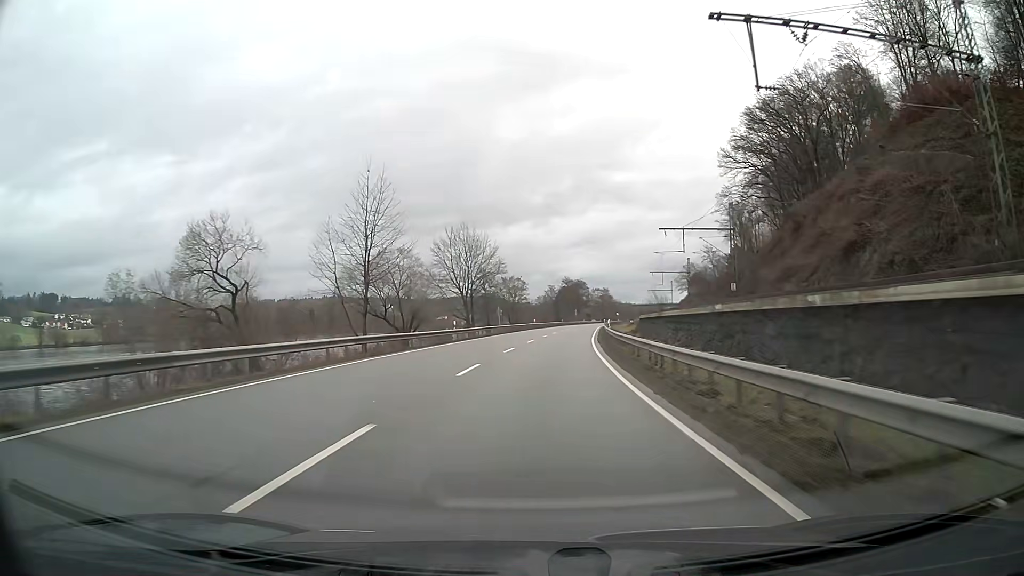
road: primary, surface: asphalt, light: Day
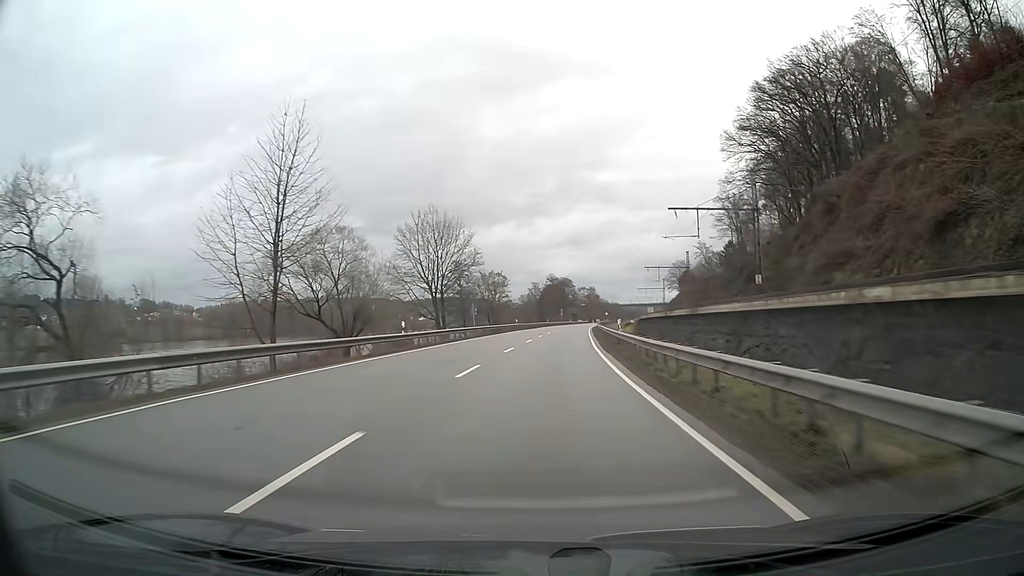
(+0.2, +12.5) m; +1°
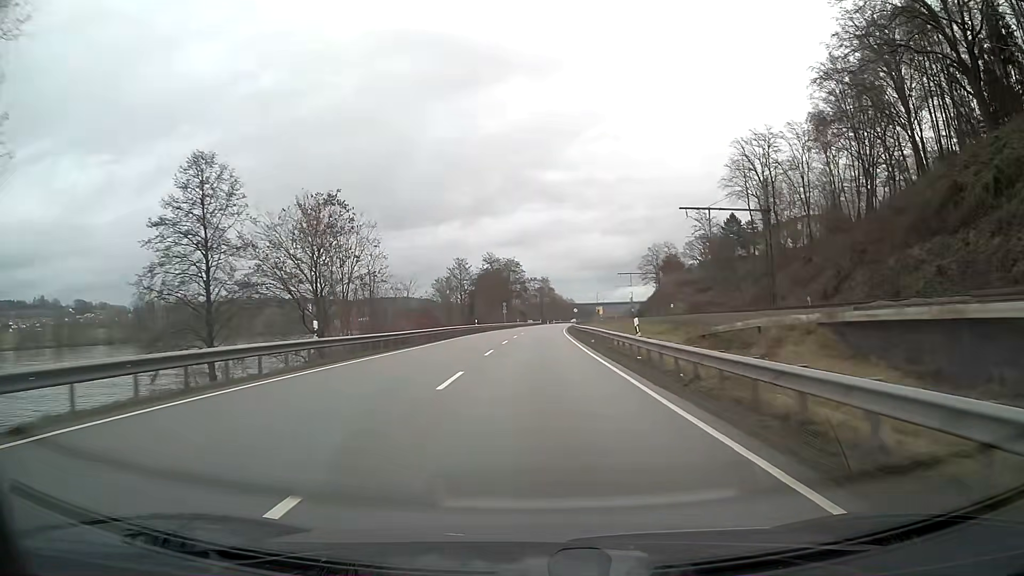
(+2.7, +62.5) m; +4°
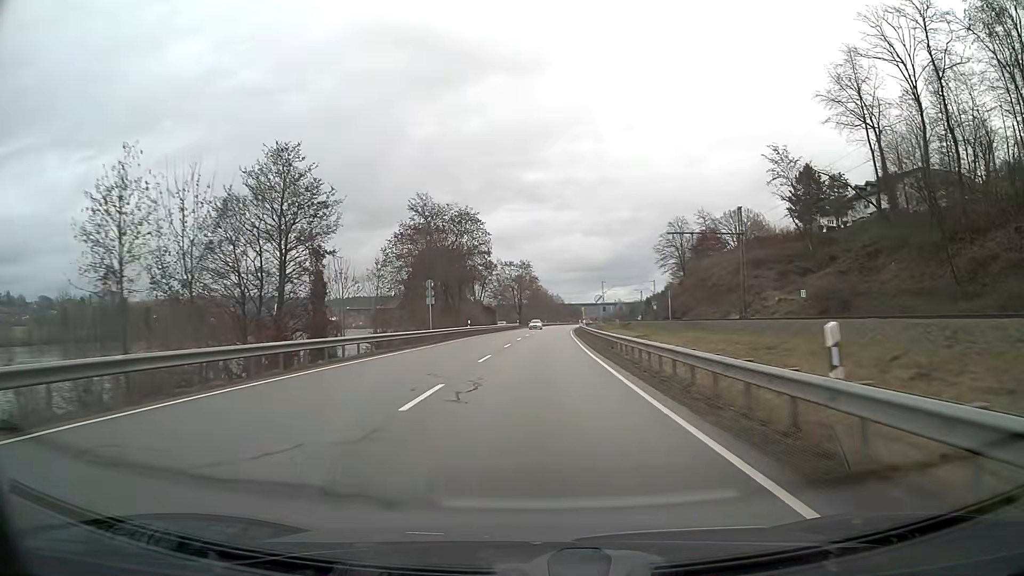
(+0.8, +62.6) m; +2°
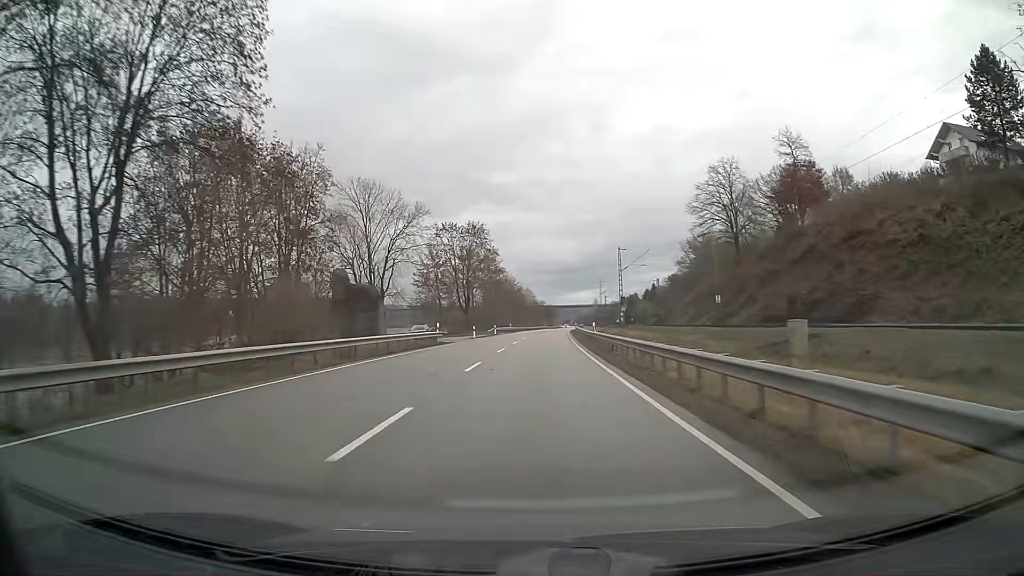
(+1.6, +63.1) m; +3°
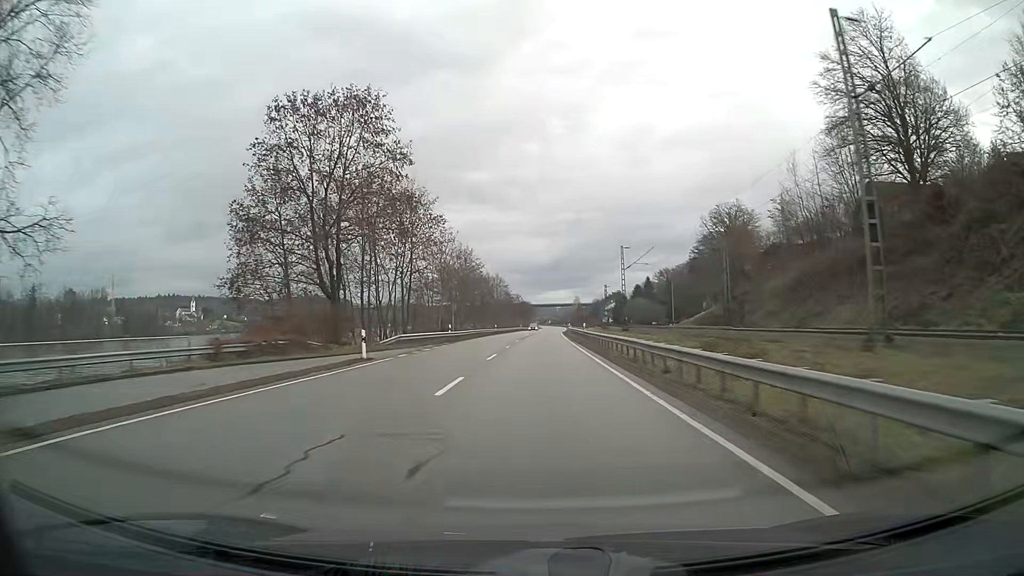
(+0.9, +54.0) m; +2°
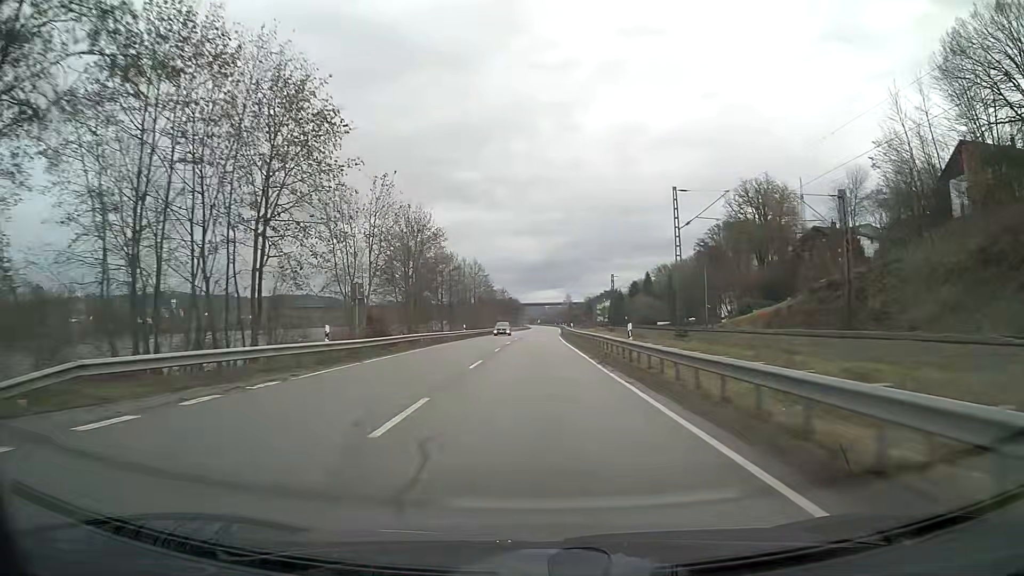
(+0.2, +28.6) m; +1°
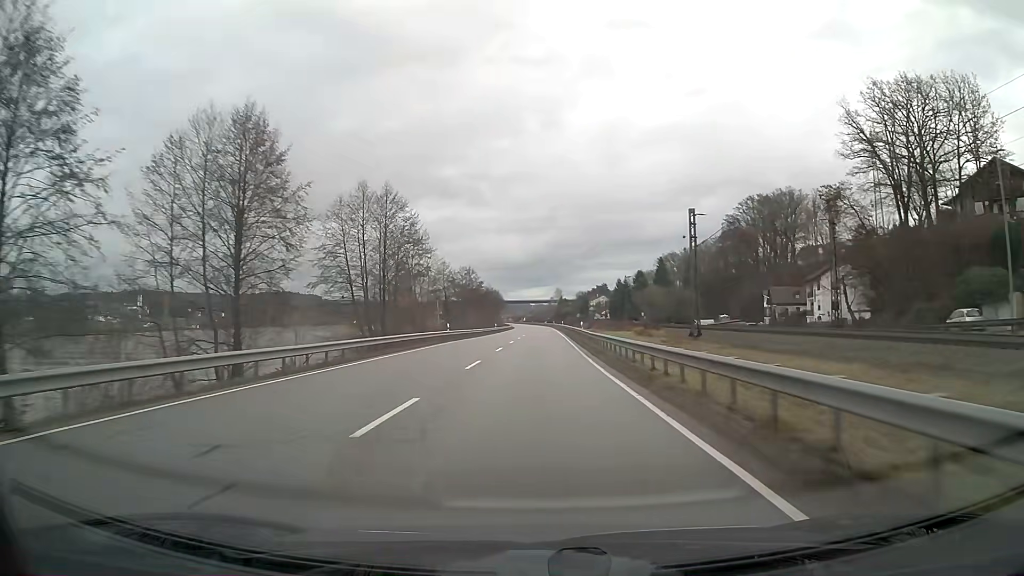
(+0.7, +59.9) m; +1°
(0, +10) (0, +20) (0, +30) (0, +40) (0, +50) (+1, +60) (+1, +70) (+1, +80) (+1, +90) (+1, +100) m
